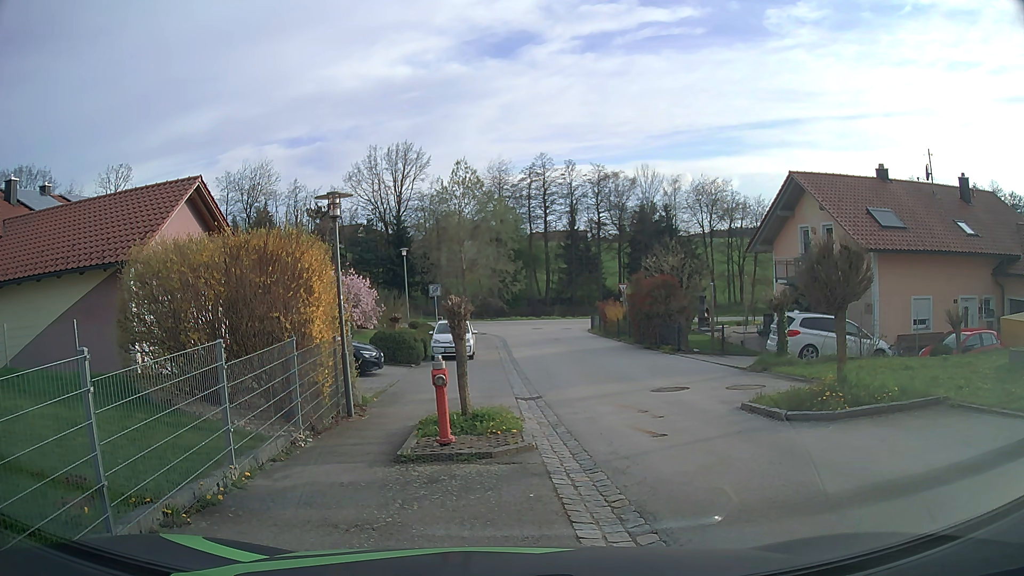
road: secondary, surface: asphalt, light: Day
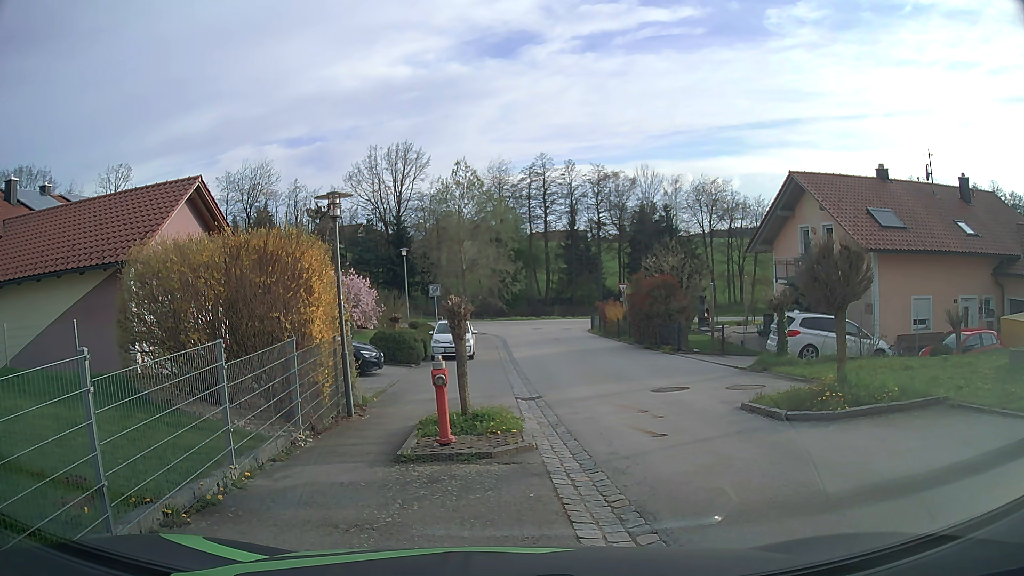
(0.0, 0.0) m; 0°
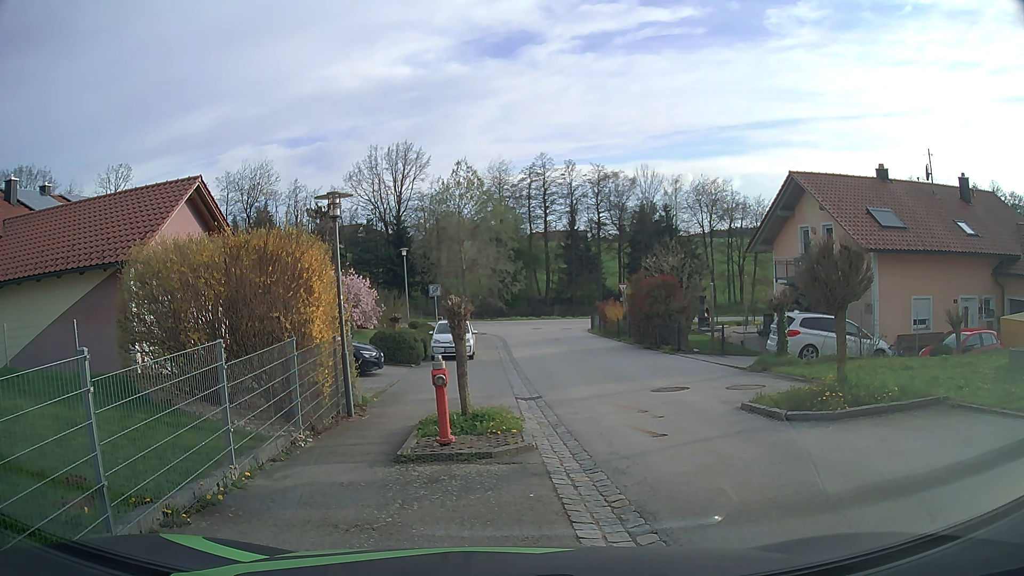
(0.0, 0.0) m; 0°
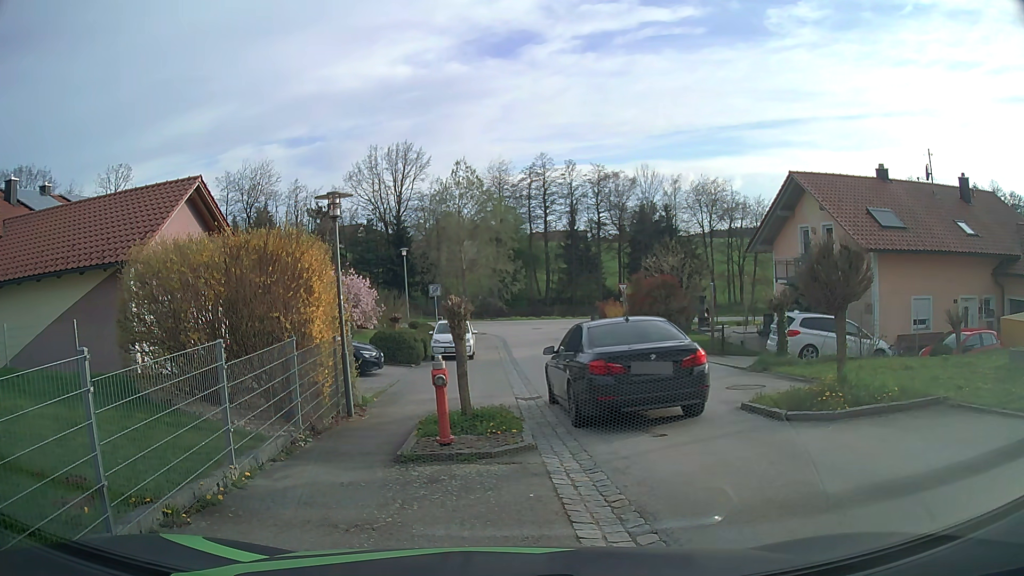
(0.0, 0.0) m; 0°
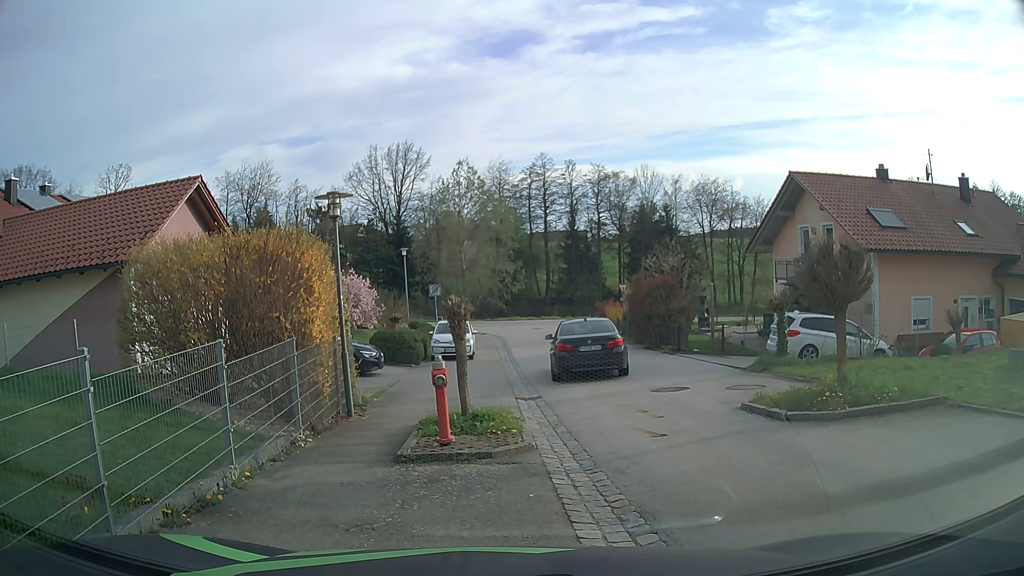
(0.0, 0.0) m; 0°
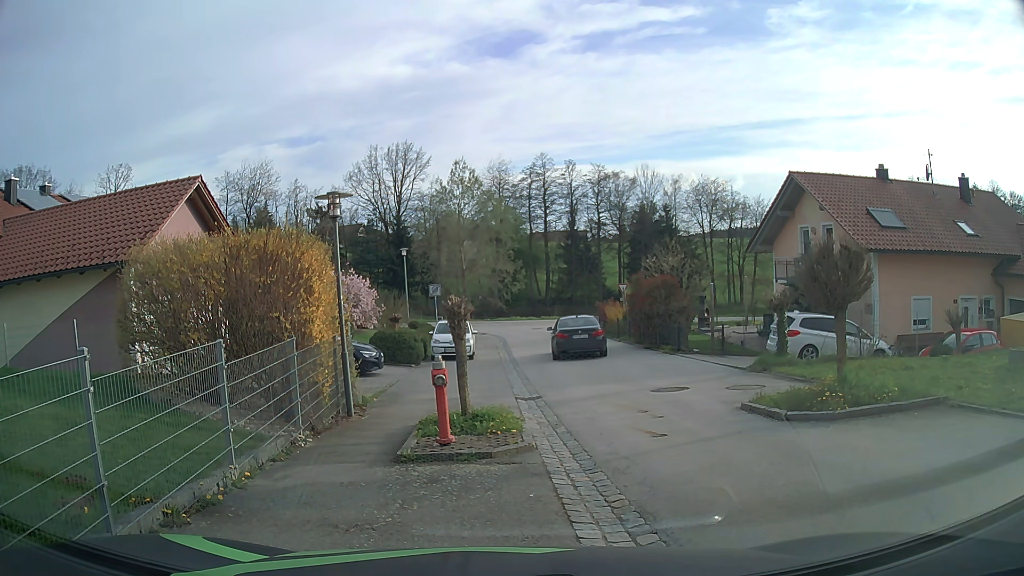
(0.0, 0.0) m; 0°
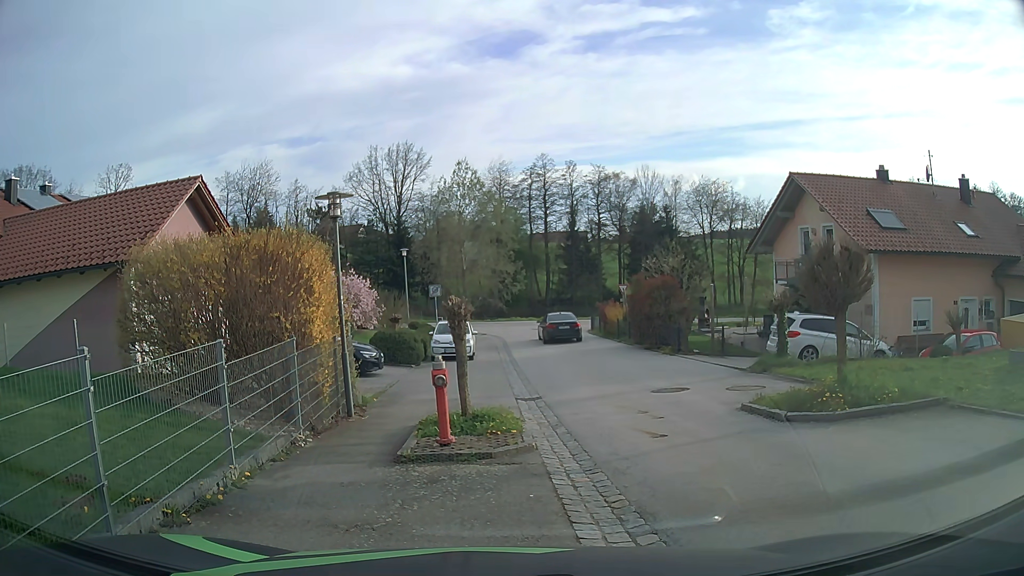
(0.0, 0.0) m; 0°
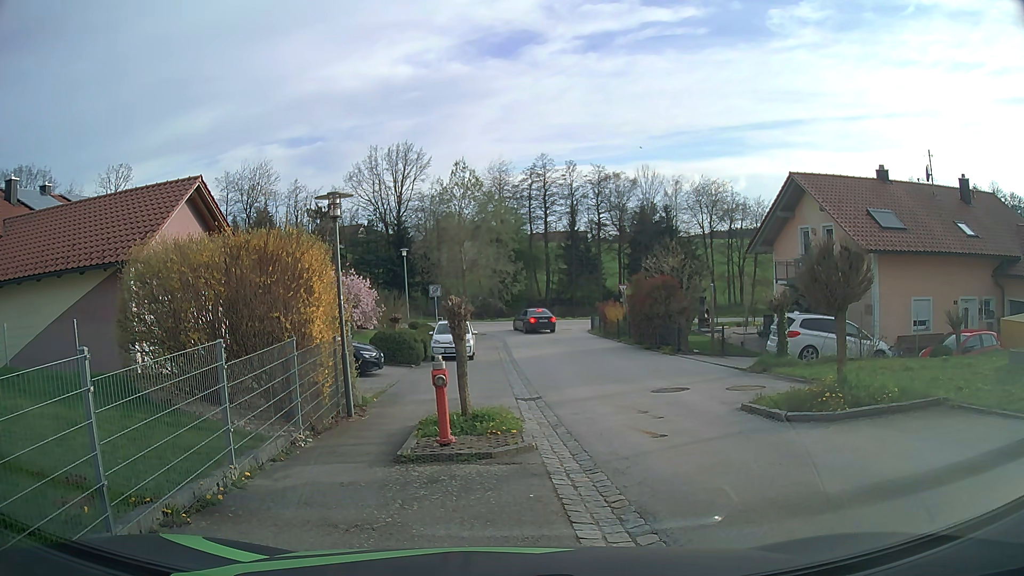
(0.0, 0.0) m; 0°
